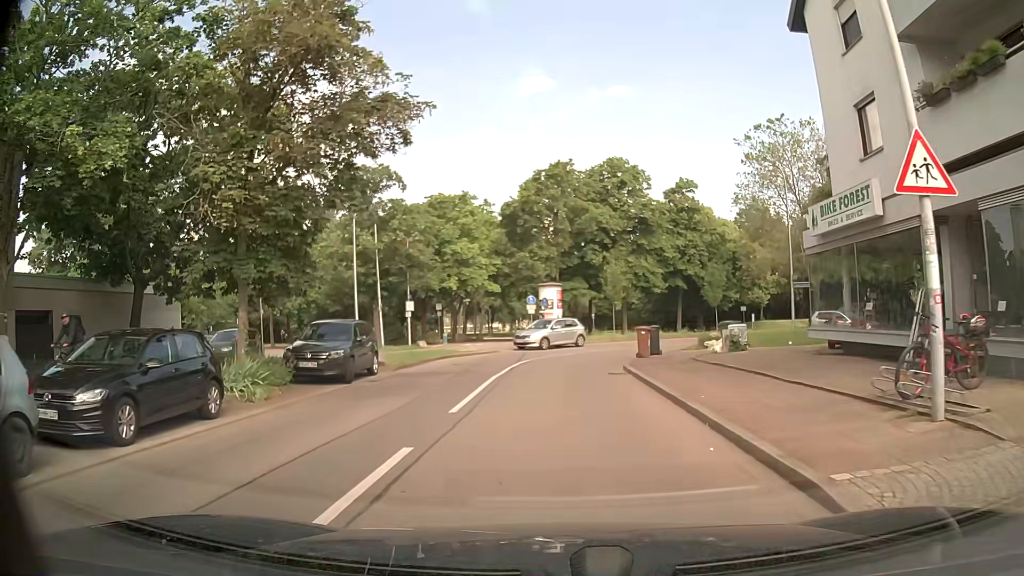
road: residential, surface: asphalt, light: Day
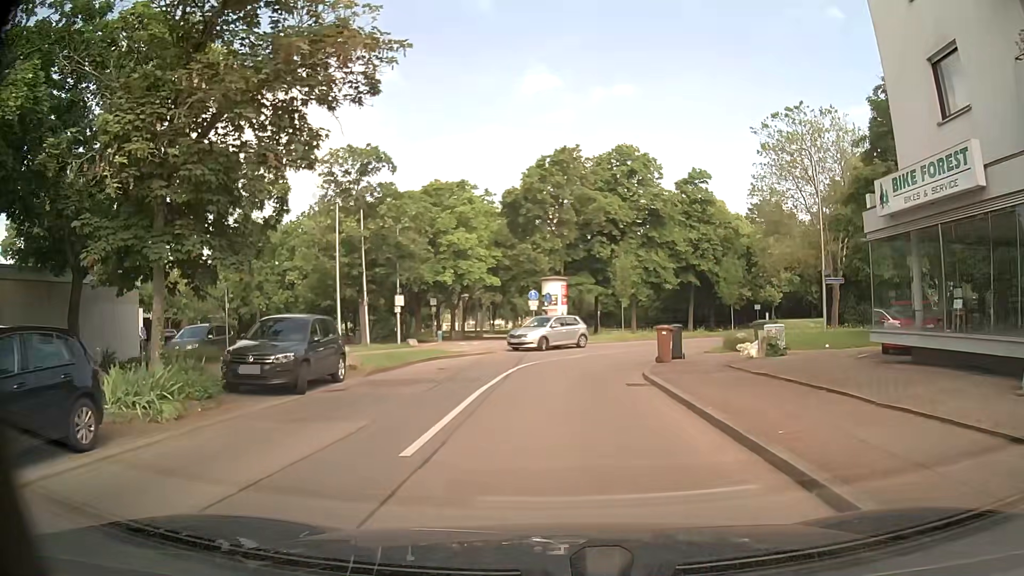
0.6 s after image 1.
(0.0, +3.6) m; 0°
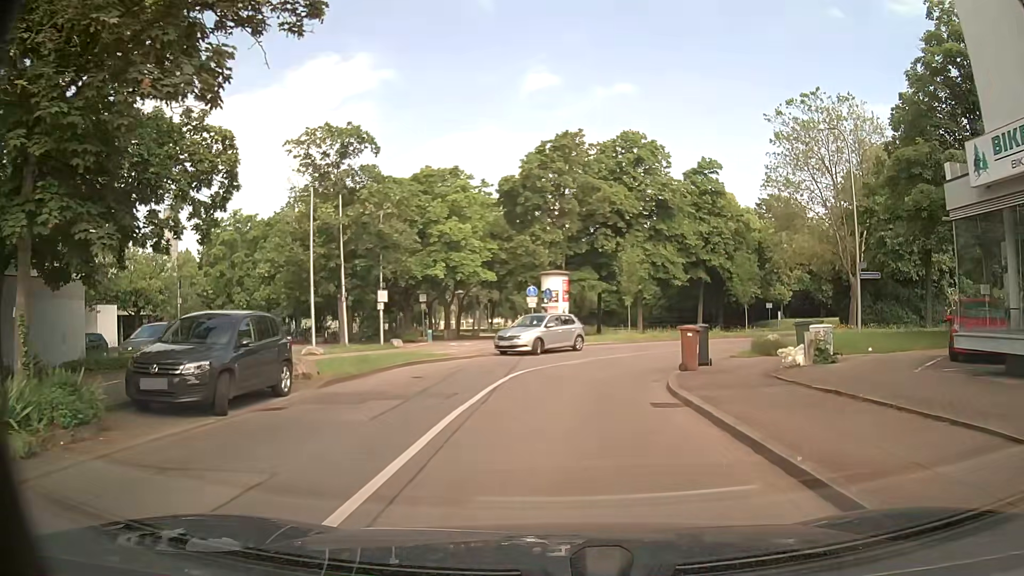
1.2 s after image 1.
(0.0, +3.6) m; 0°
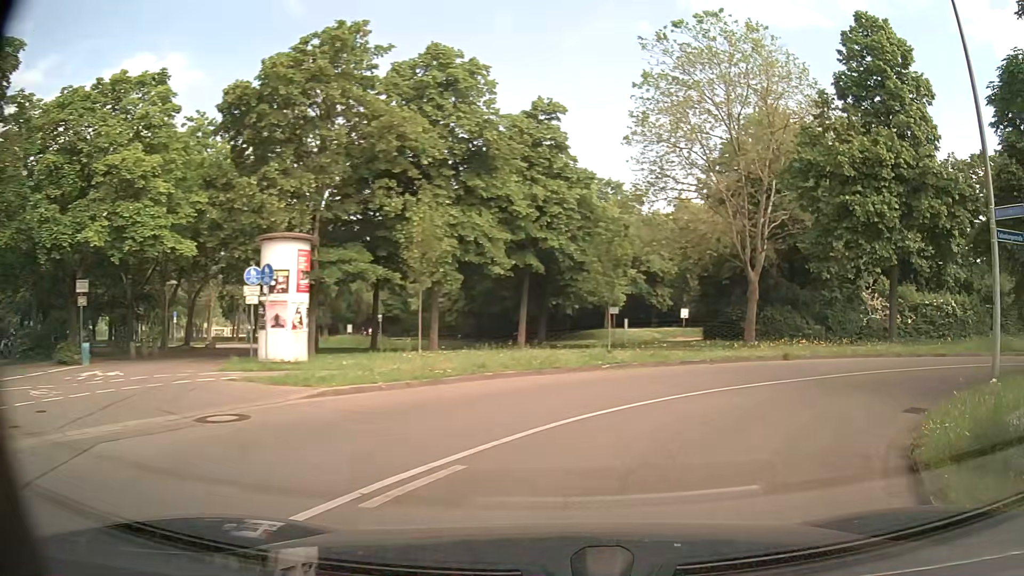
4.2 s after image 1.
(+1.1, +17.5) m; +18°
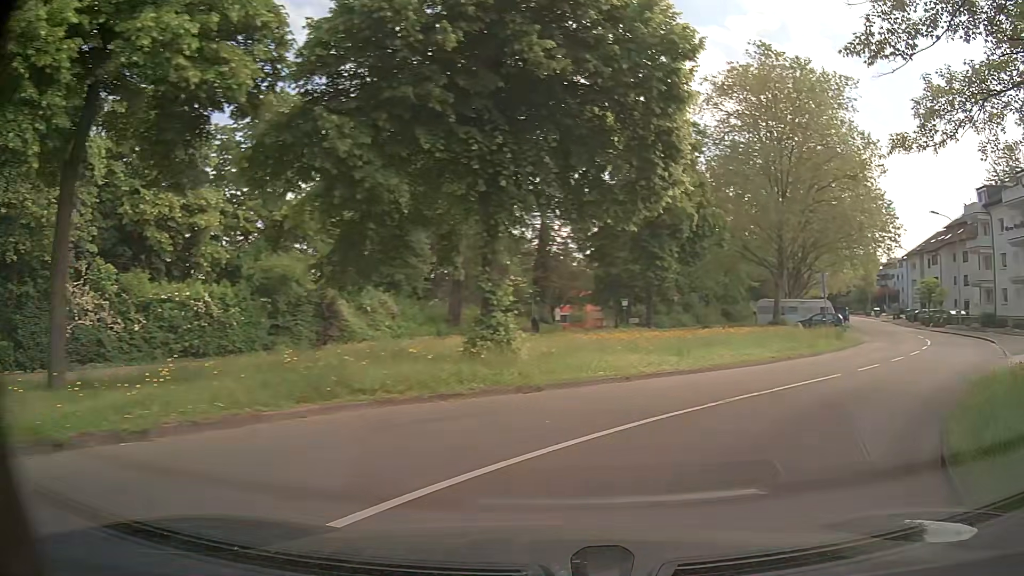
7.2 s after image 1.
(+9.0, +15.0) m; +63°
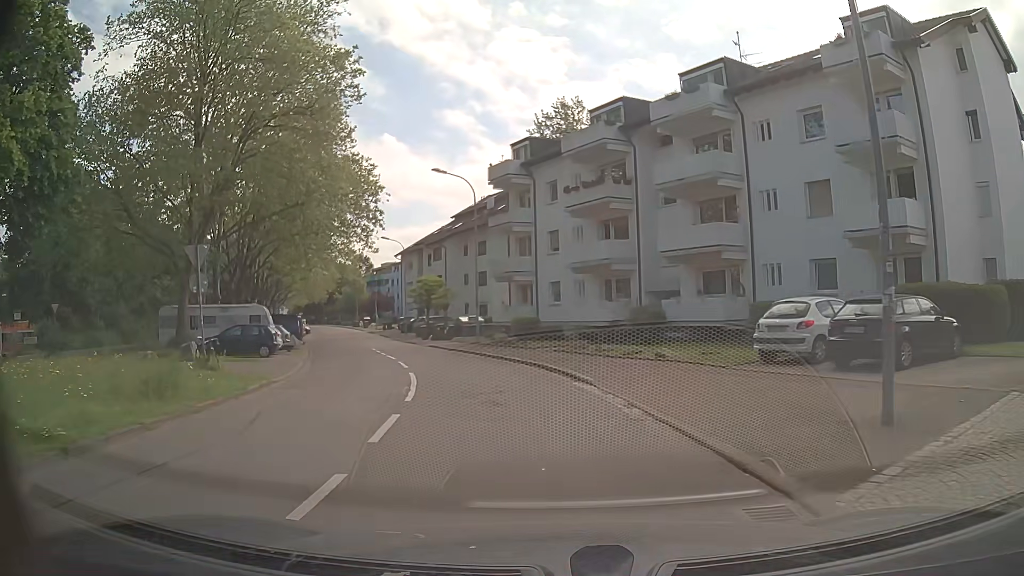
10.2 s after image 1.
(+9.6, +16.3) m; +43°
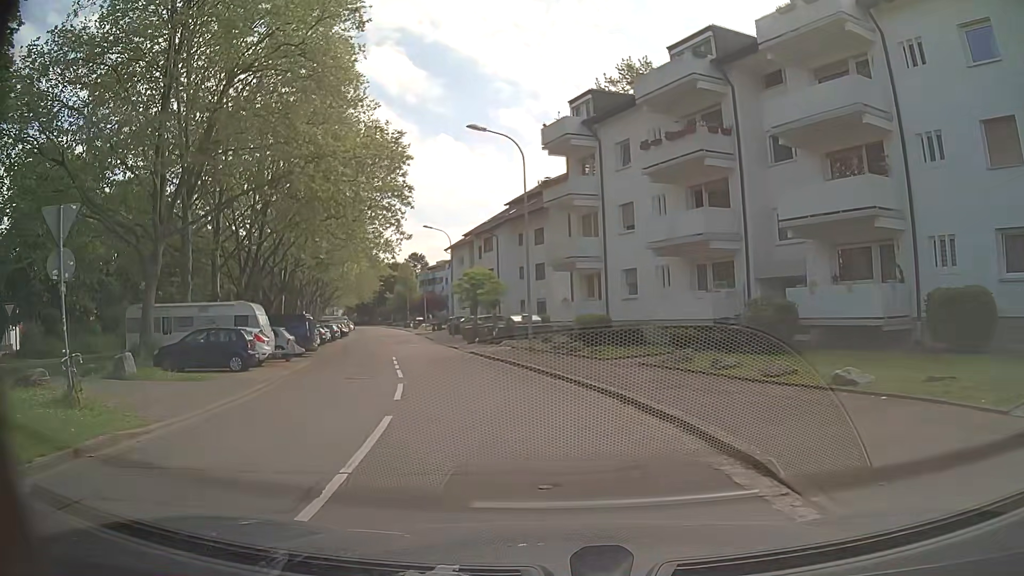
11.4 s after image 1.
(-0.4, +8.3) m; -4°
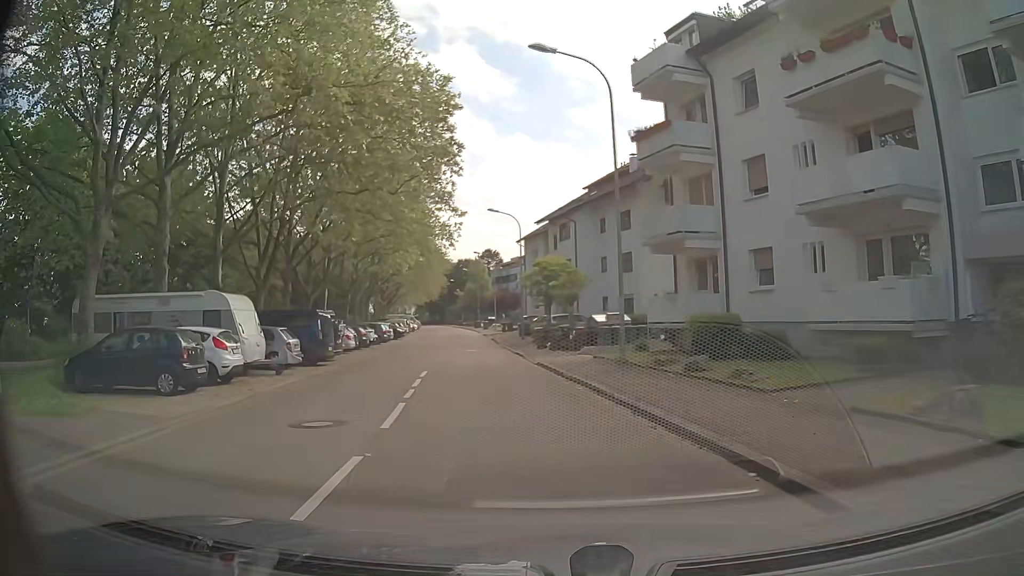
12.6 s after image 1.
(-0.6, +8.5) m; -7°
(-1, +10) (-2, +20) (-3, +30) (-5, +40) (-6, +50) (-8, +59) (-9, +69) (-11, +79) (-13, +89) (-15, +99) m
